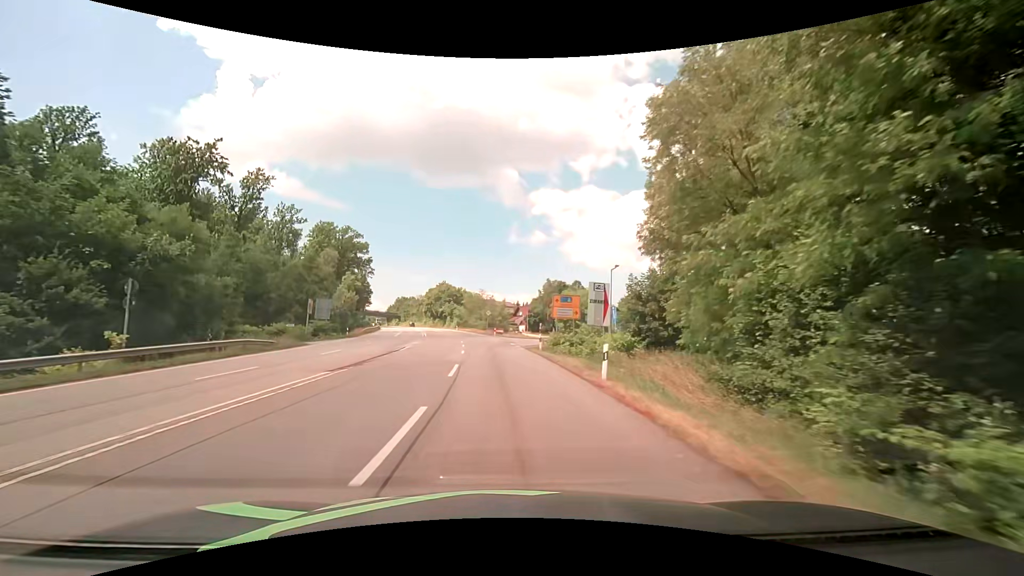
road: secondary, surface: asphalt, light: Day
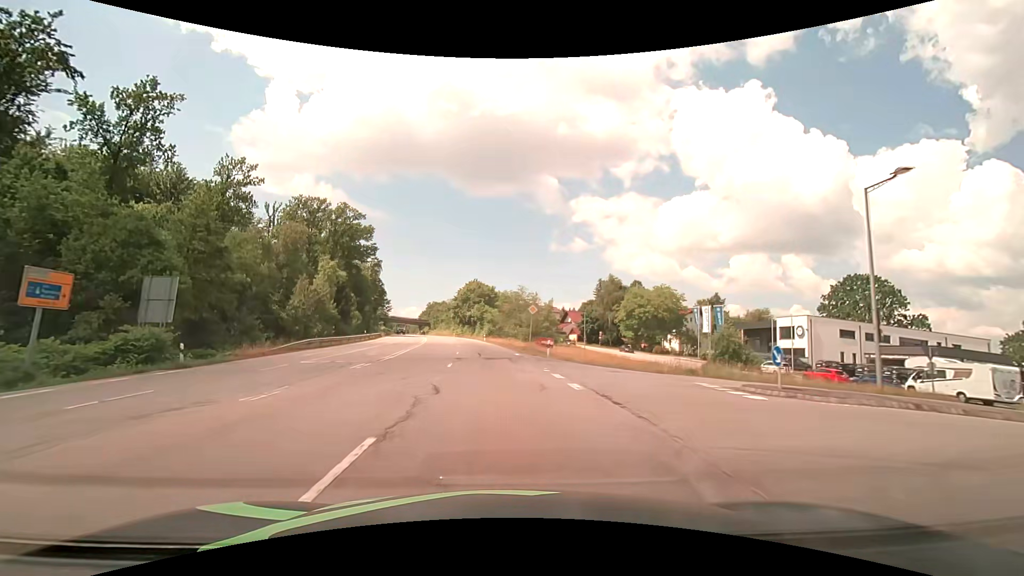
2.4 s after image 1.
(-1.4, +36.6) m; -5°
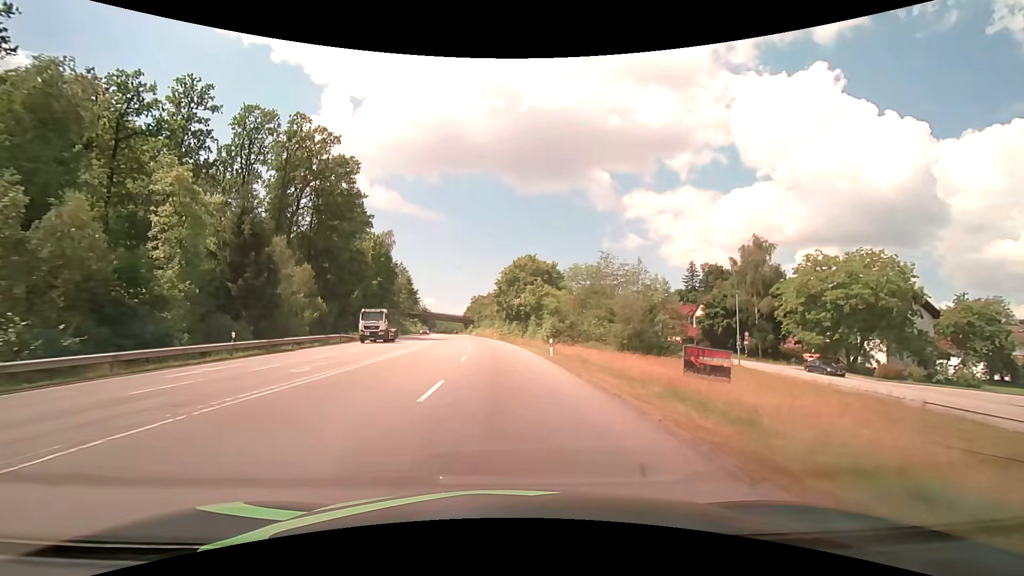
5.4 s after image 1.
(-2.4, +45.7) m; -6°
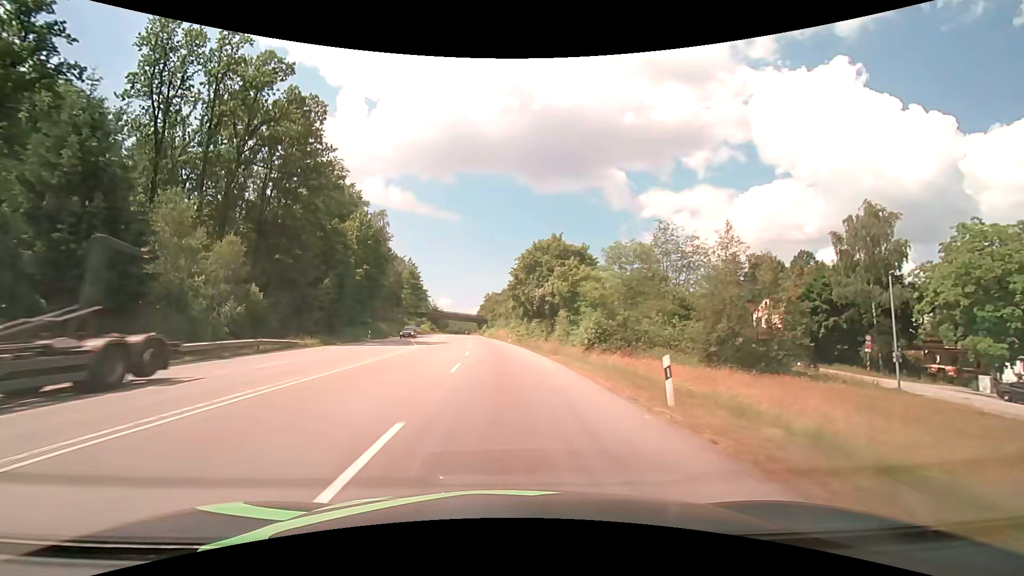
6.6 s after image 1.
(-0.3, +18.3) m; -2°
(0, +10) (0, +20) (-1, +30) (-1, +40) (-2, +50) (-2, +60) (-3, +70) (-4, +80) (-5, +90) (-6, +100) m
